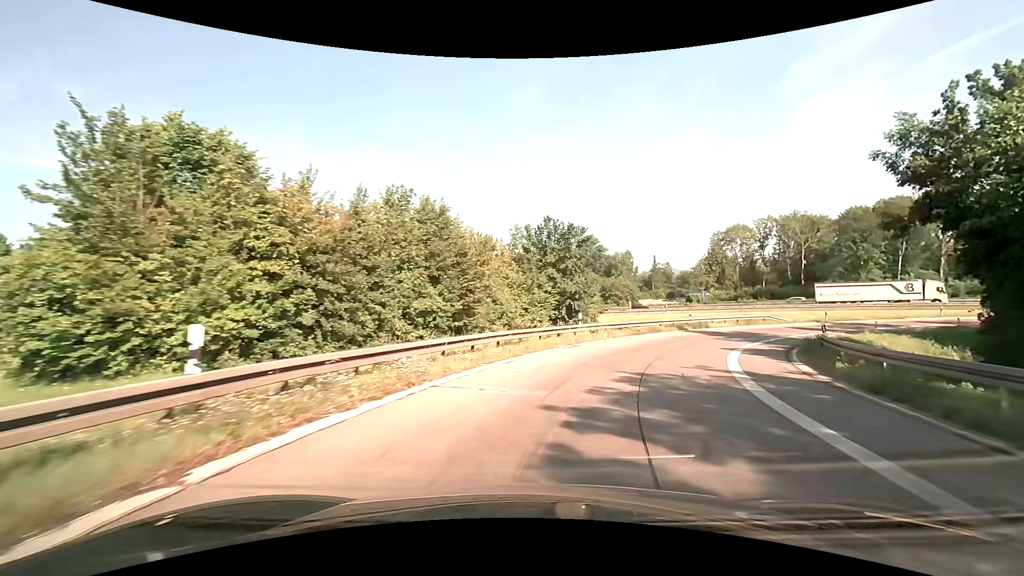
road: motorway_link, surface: asphalt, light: Day
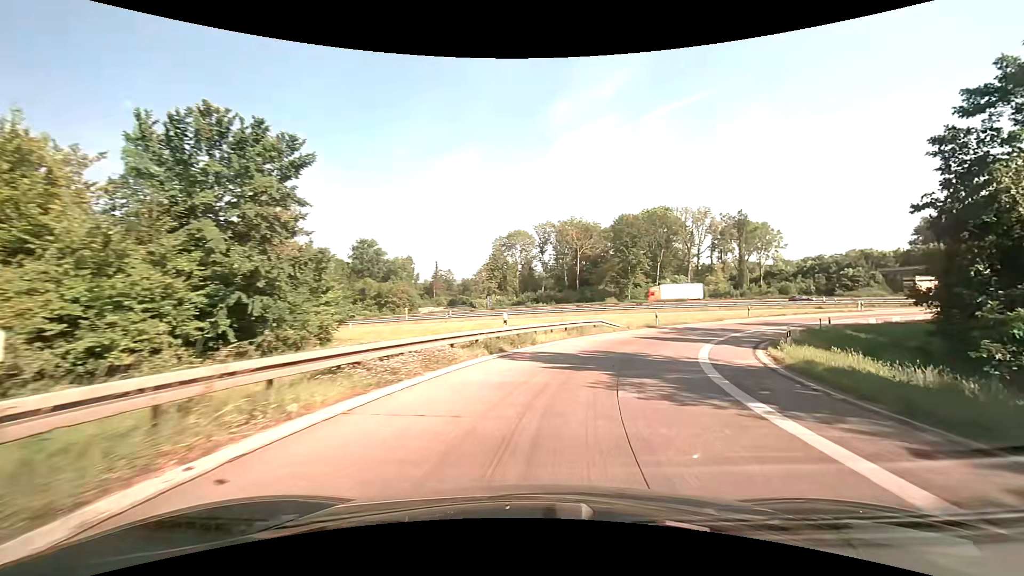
(+4.0, +19.7) m; +24°
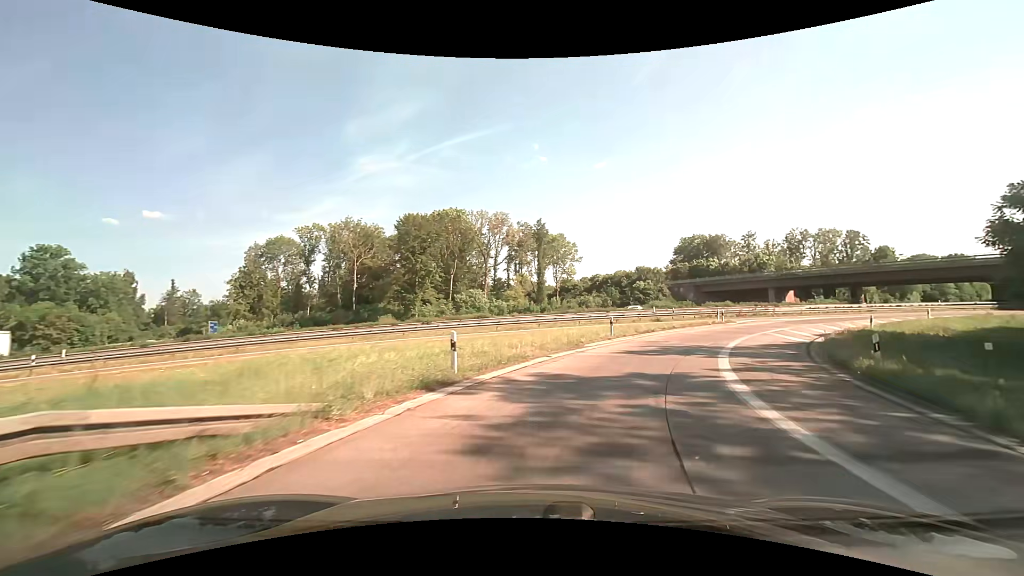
(+5.9, +25.6) m; +24°
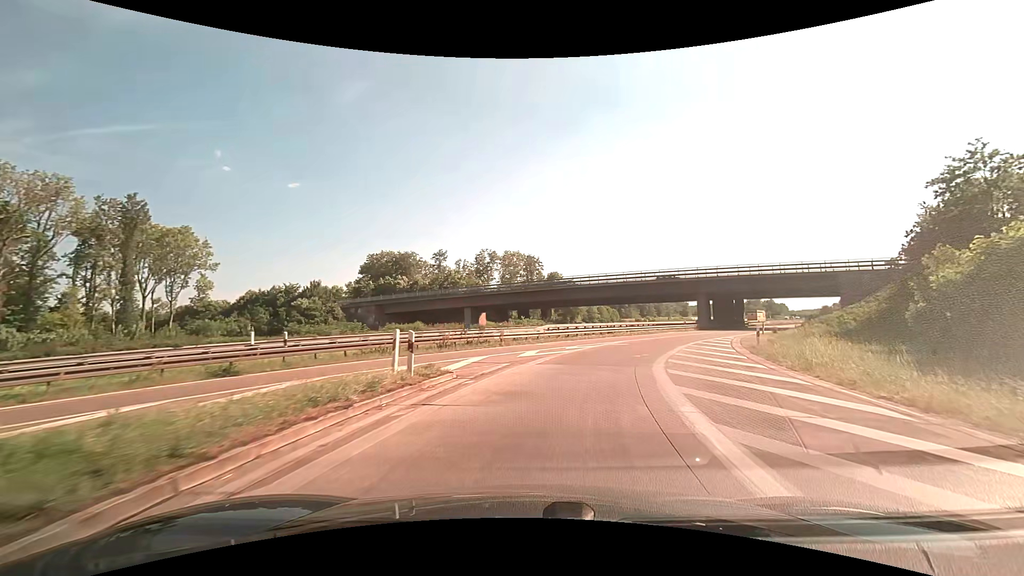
(+10.8, +31.0) m; +34°
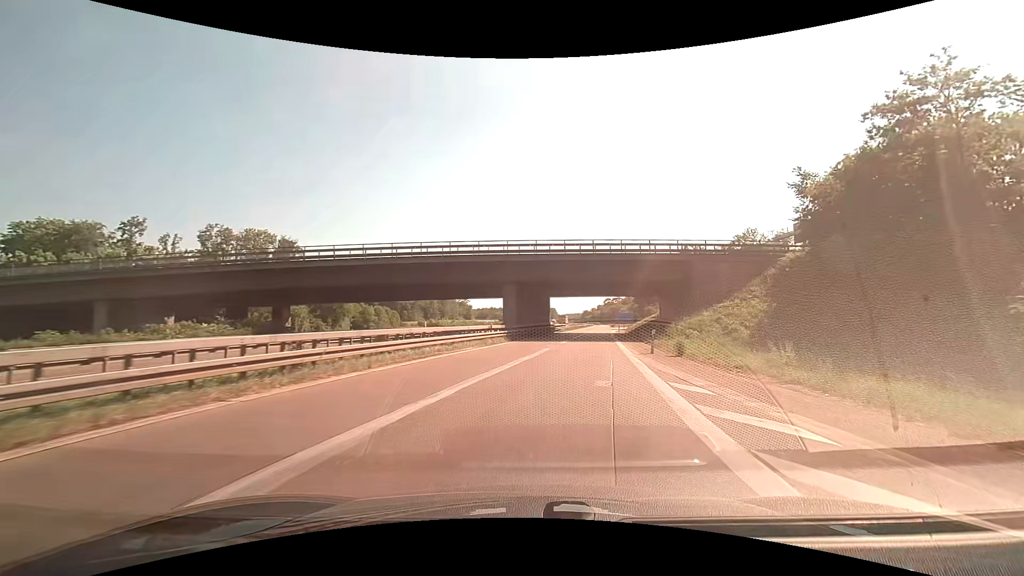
(+6.5, +28.7) m; +24°
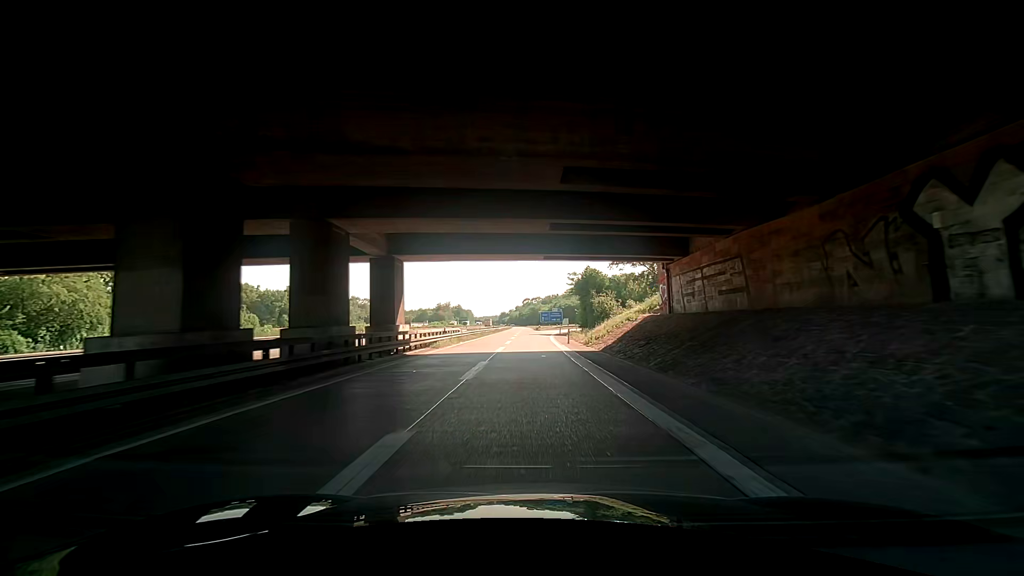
(+5.7, +43.5) m; +10°
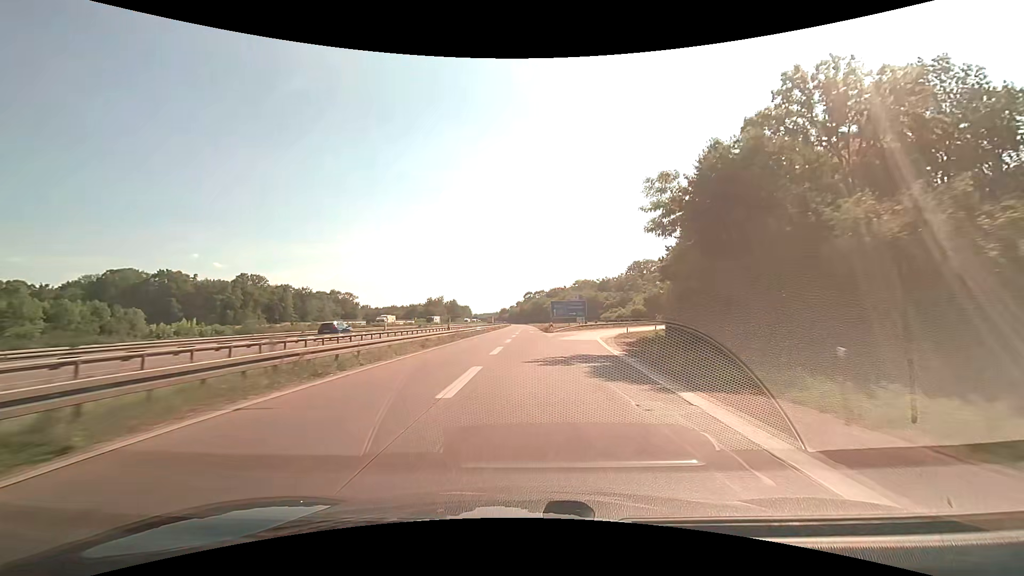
(+0.4, +52.0) m; 0°
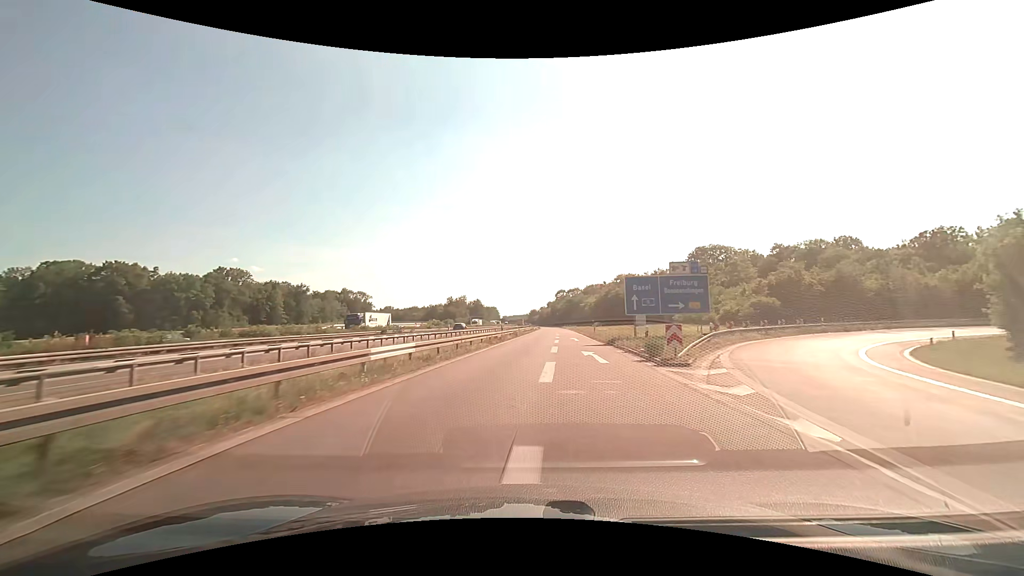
(-1.0, +45.3) m; -4°
(0, +10) (0, +20) (0, +30) (0, +40) (+1, +50) (+1, +60) (+2, +70) (+2, +80) (+3, +90) (+3, +100) m
